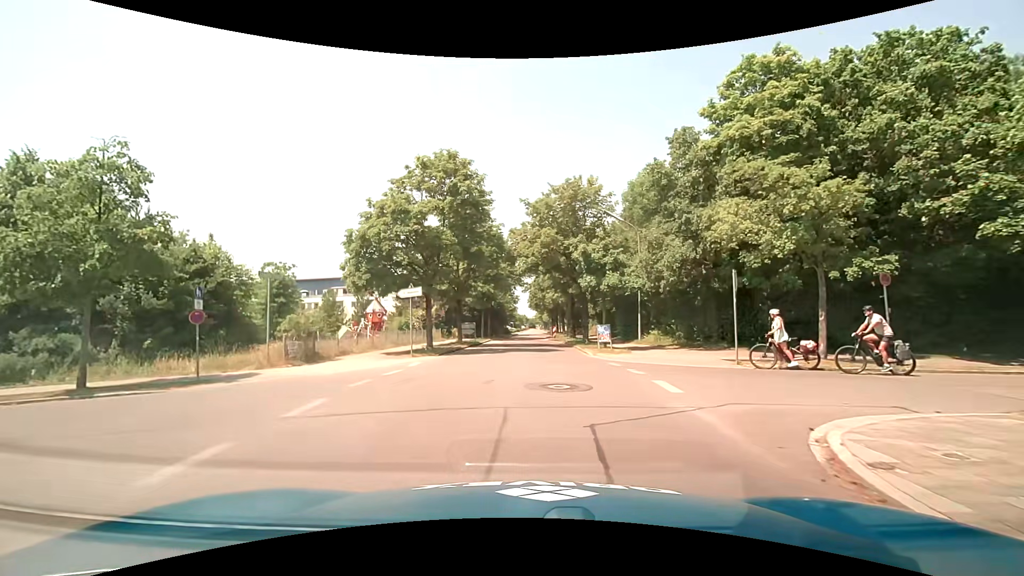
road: tertiary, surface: asphalt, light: Day
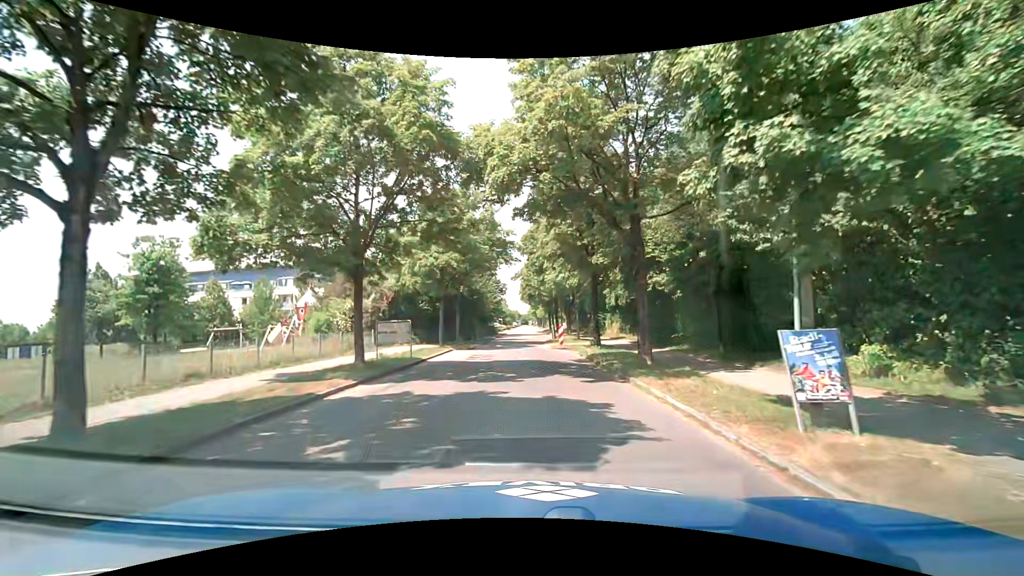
(+0.5, +19.2) m; +1°
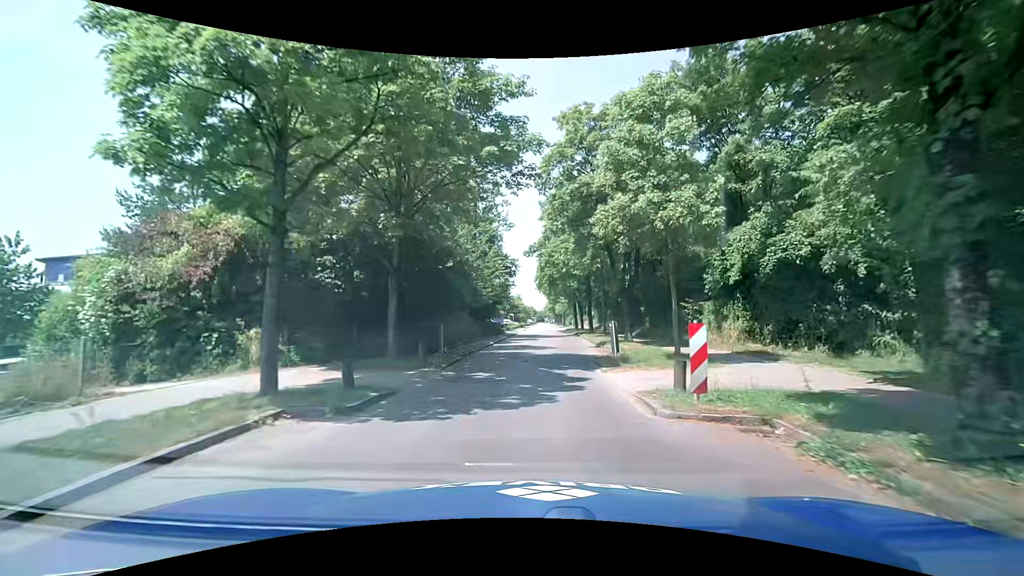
(-0.3, +20.5) m; -1°
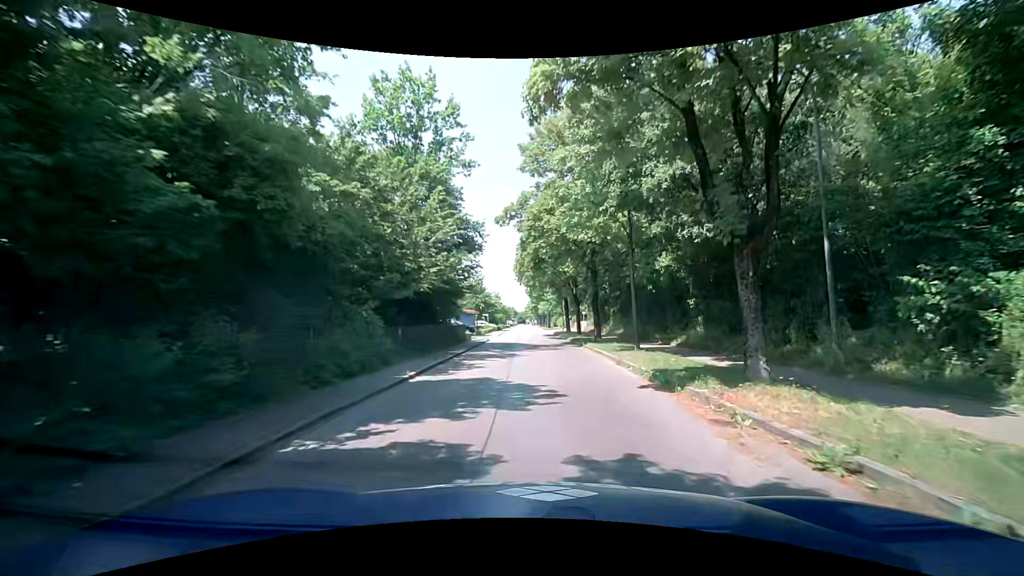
(+0.3, +15.4) m; +1°
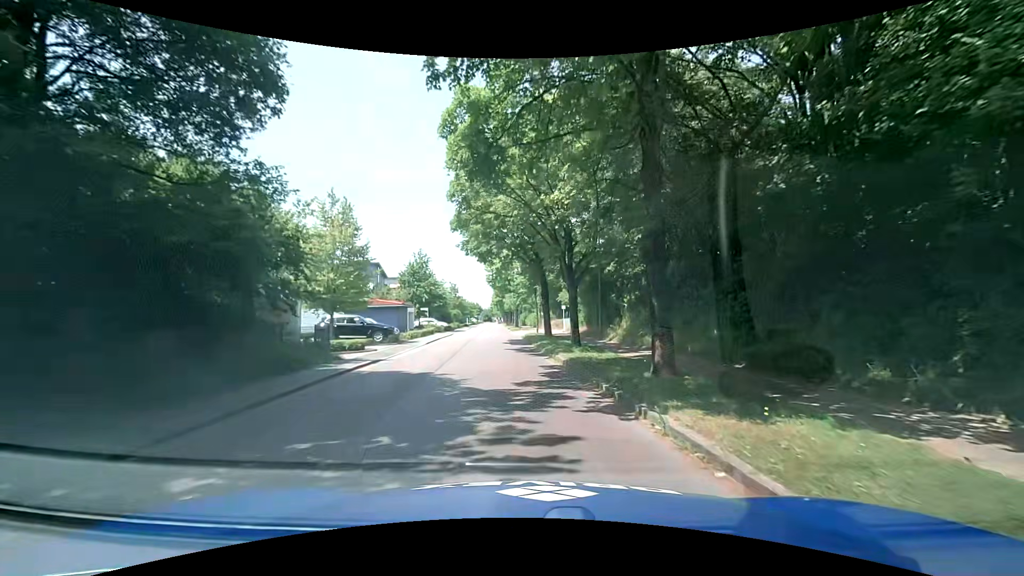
(+1.1, +20.0) m; +4°
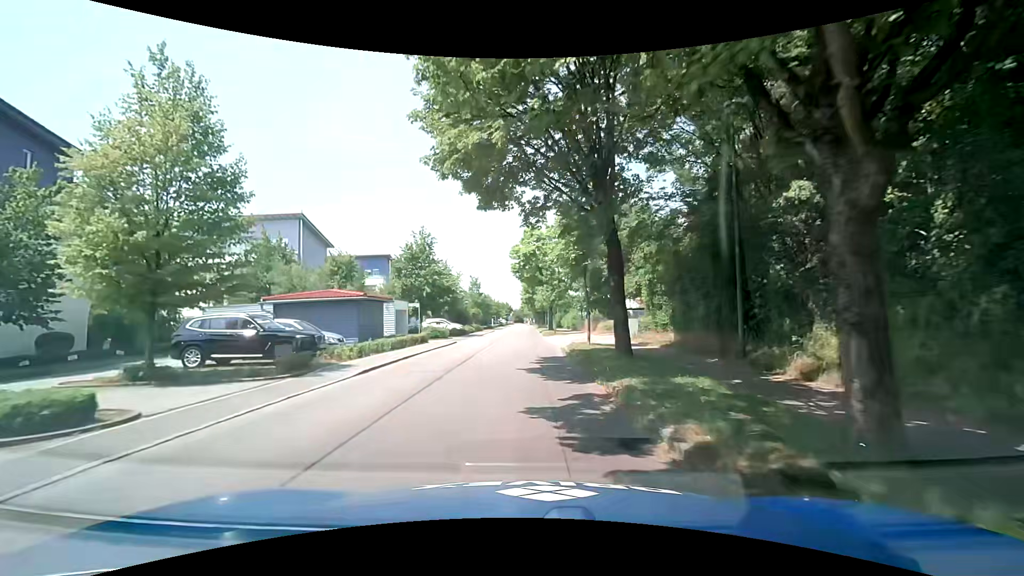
(-0.3, +15.0) m; -5°
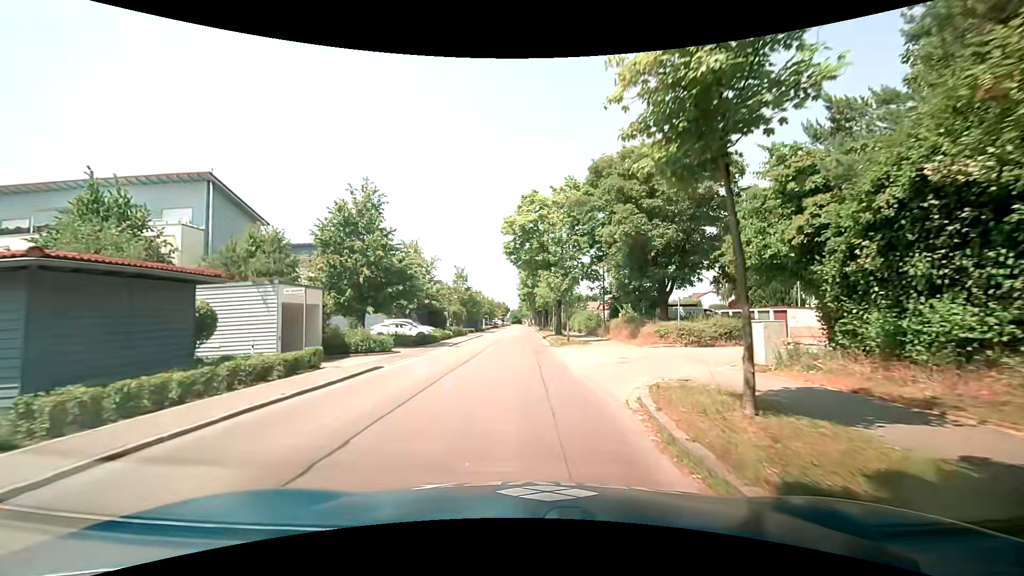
(+0.6, +15.5) m; +2°
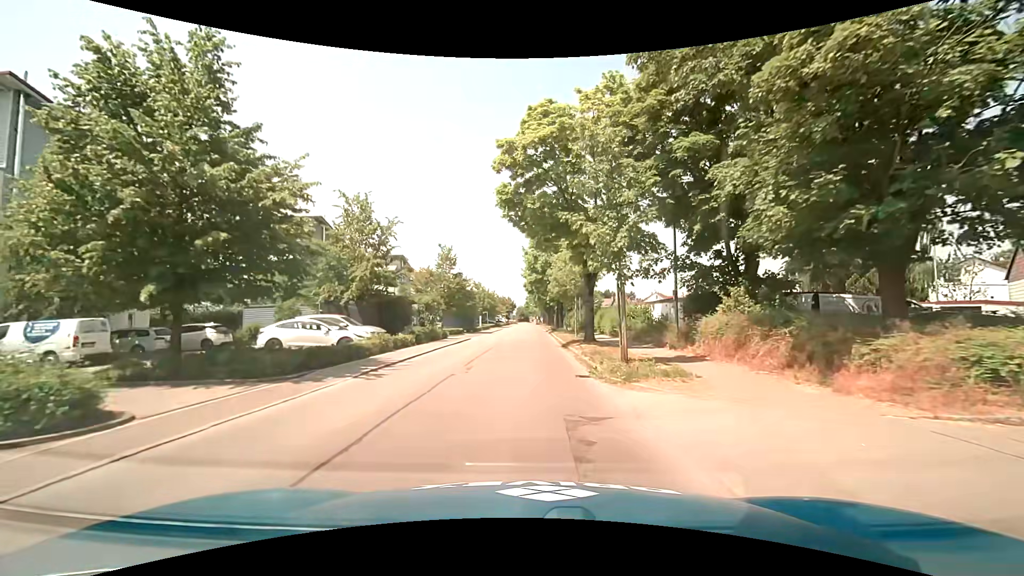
(0.0, +15.8) m; 0°
(0, +10) (0, +20) (0, +30) (0, +40) (0, +50) (0, +60) (0, +70) (0, +80) (0, +90) (0, +100) m
